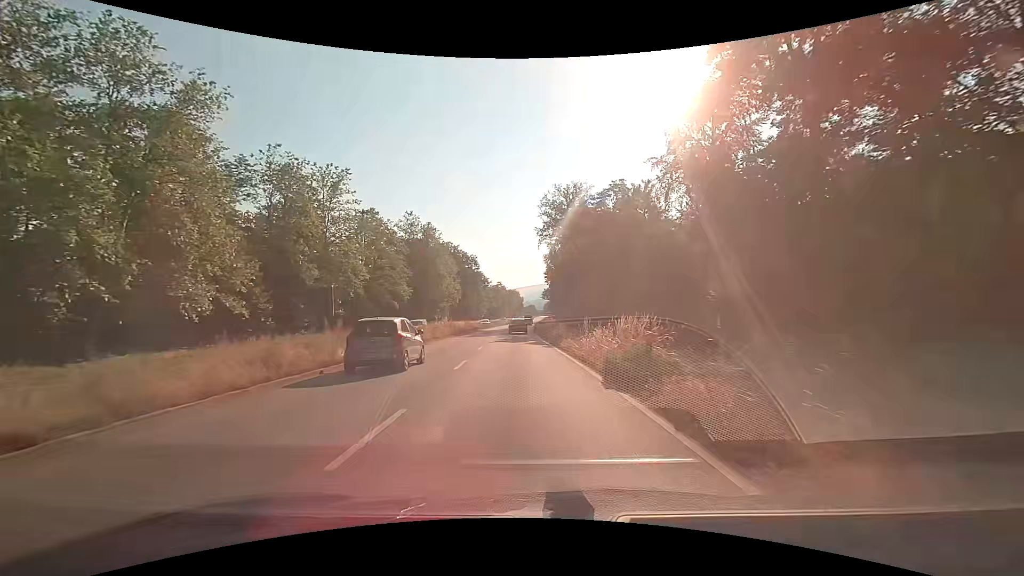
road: primary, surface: asphalt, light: Day
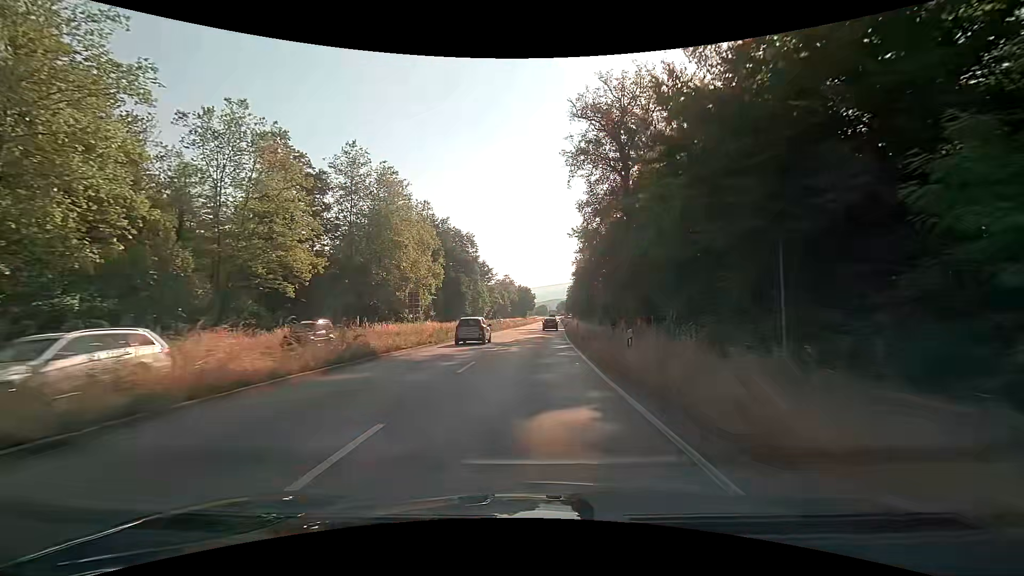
(-0.9, +47.2) m; -1°
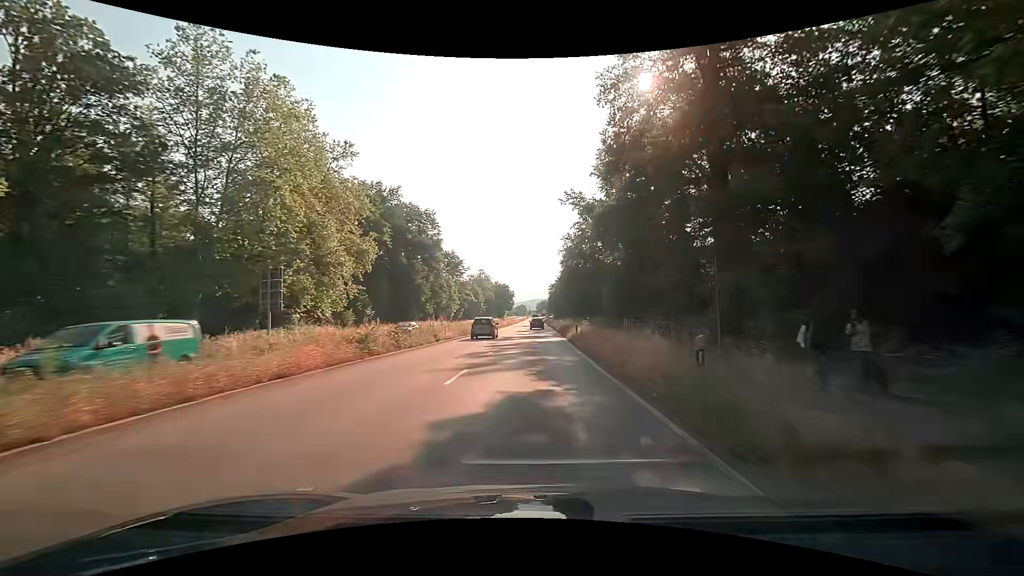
(+0.7, +29.8) m; +3°
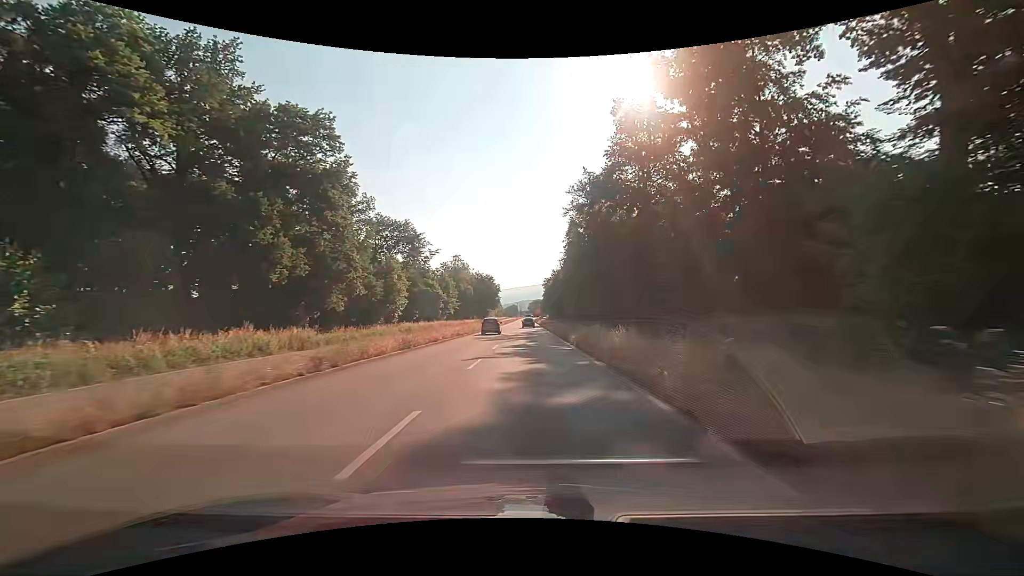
(+0.7, +51.8) m; +1°
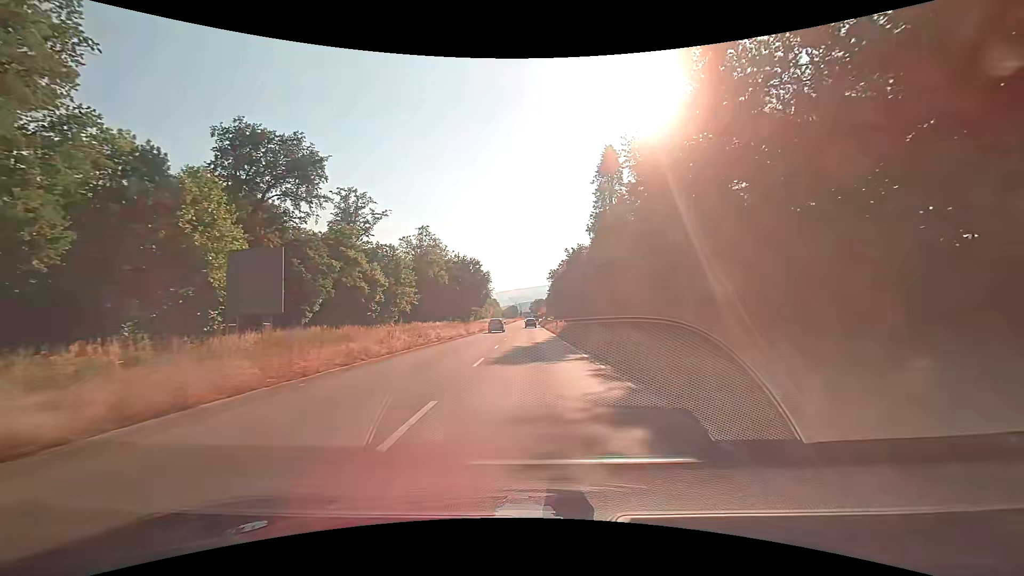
(+0.1, +54.0) m; 0°
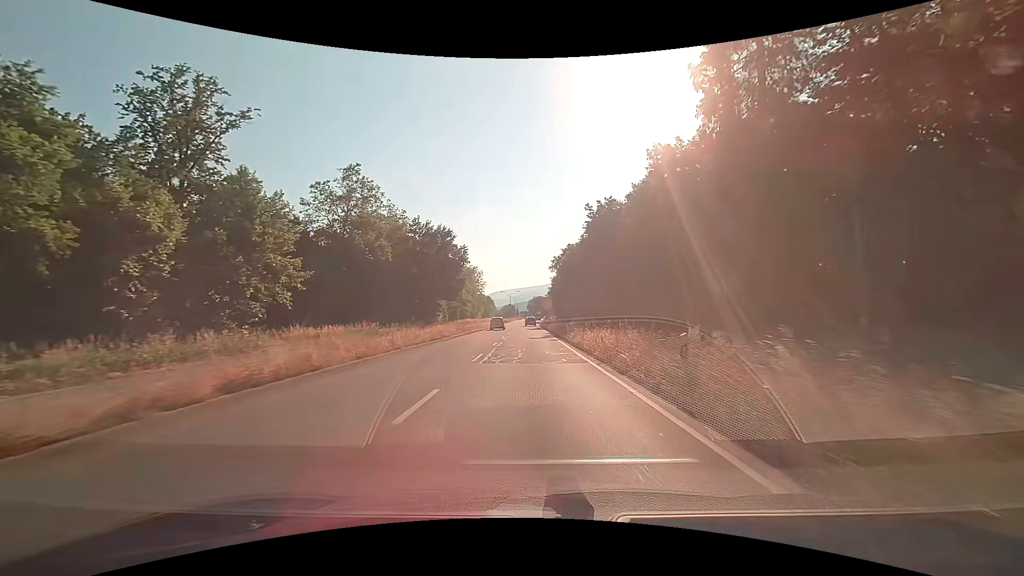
(+0.4, +44.5) m; +1°
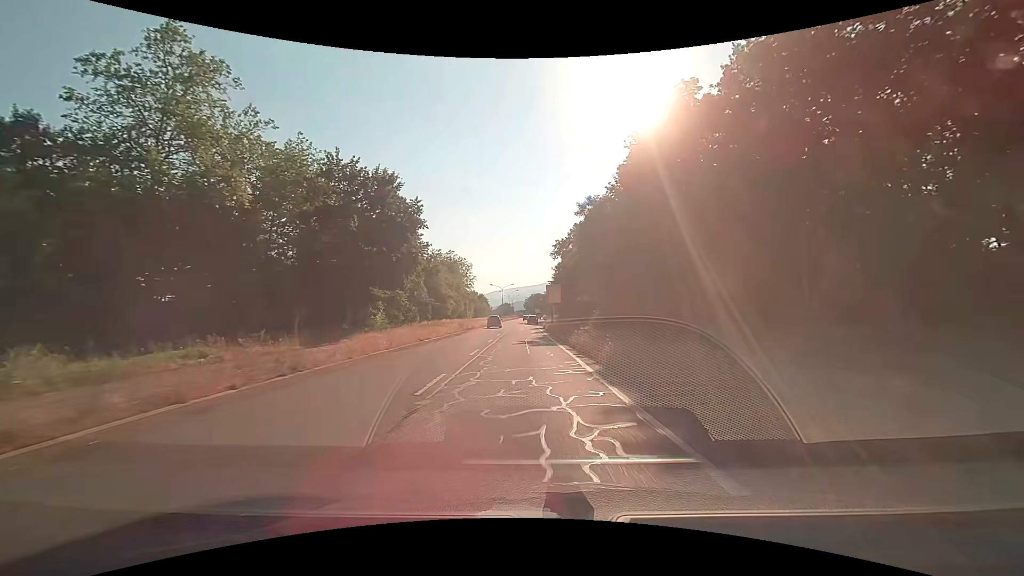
(+0.1, +33.8) m; 0°
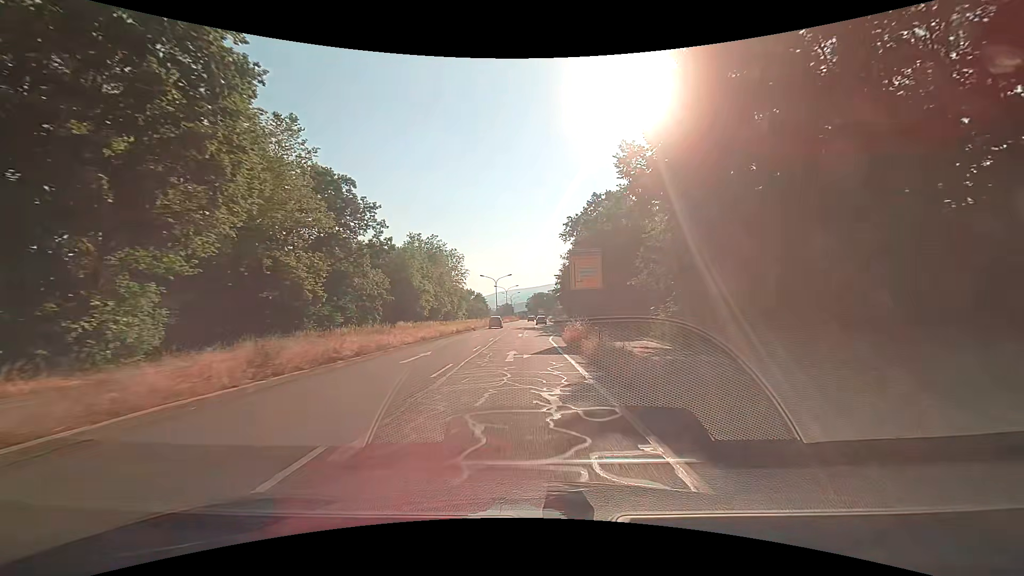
(-0.2, +33.3) m; 0°
(0, +10) (0, +20) (0, +30) (0, +40) (+1, +50) (+1, +60) (+2, +70) (+2, +80) (+2, +90) (+3, +100) m
